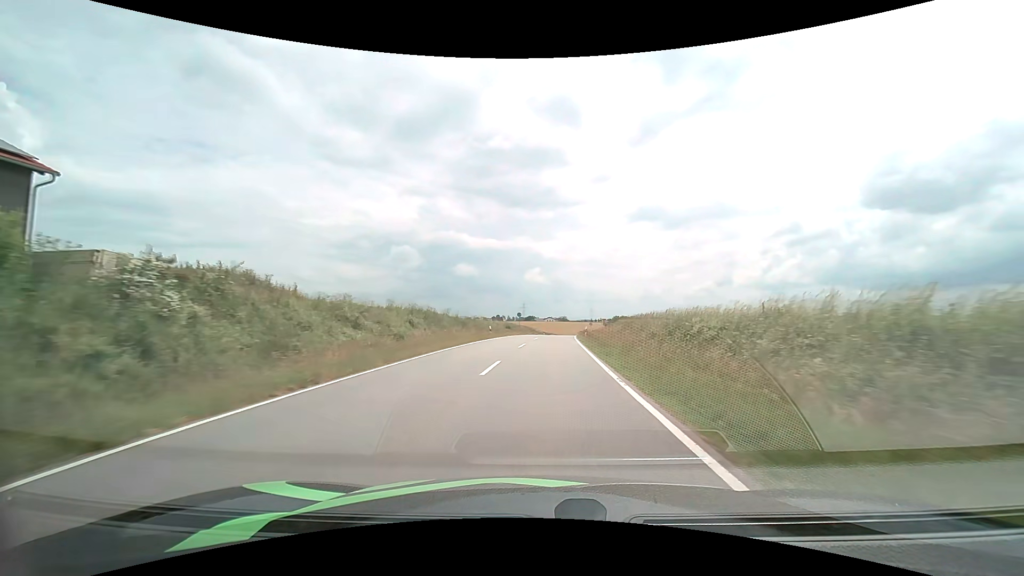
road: tertiary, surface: asphalt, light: Day
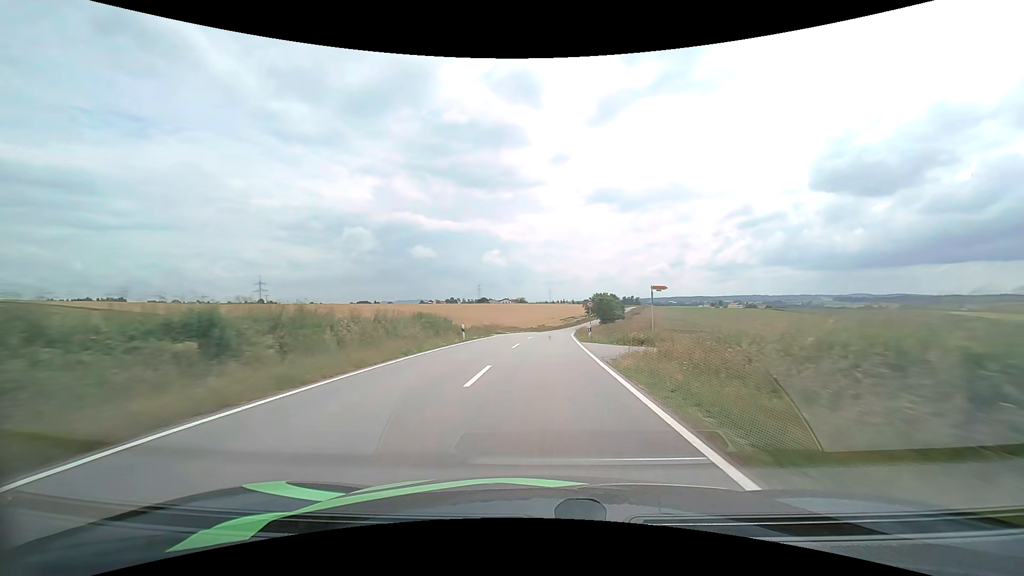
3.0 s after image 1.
(+2.9, +64.1) m; +5°
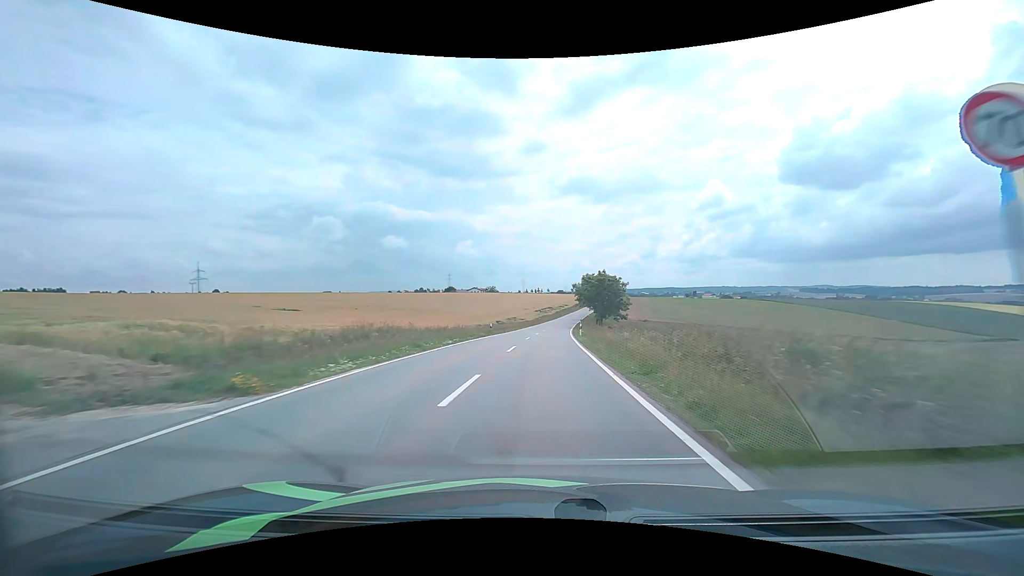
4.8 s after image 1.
(+0.9, +39.2) m; +3°
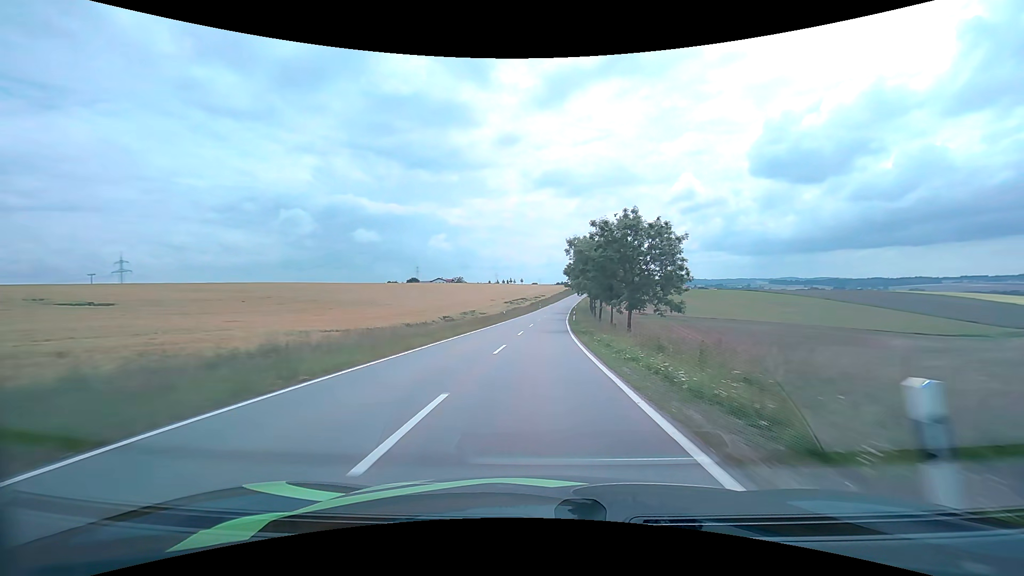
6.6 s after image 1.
(+1.1, +40.0) m; +3°
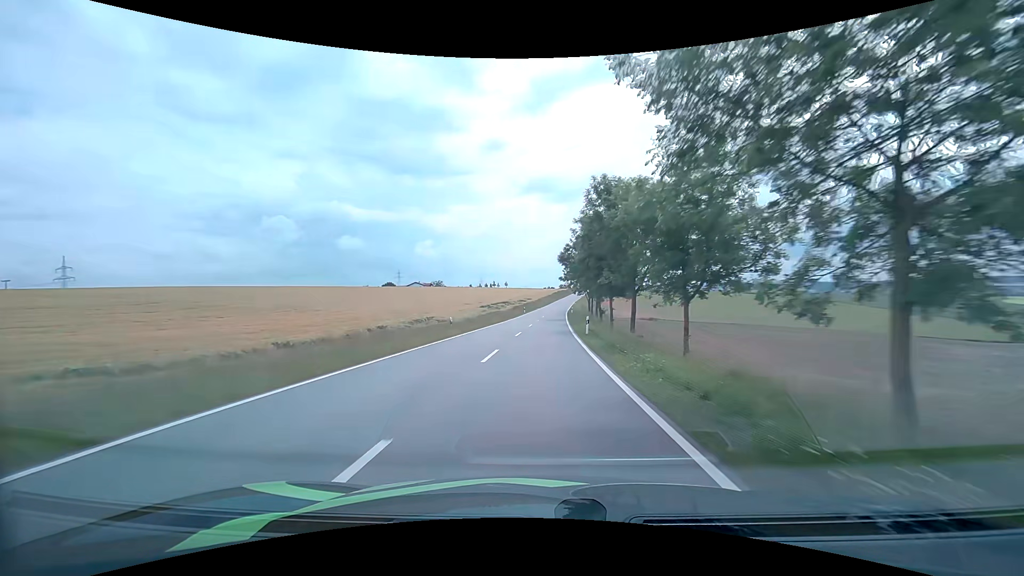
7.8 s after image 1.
(+0.4, +27.6) m; +2°
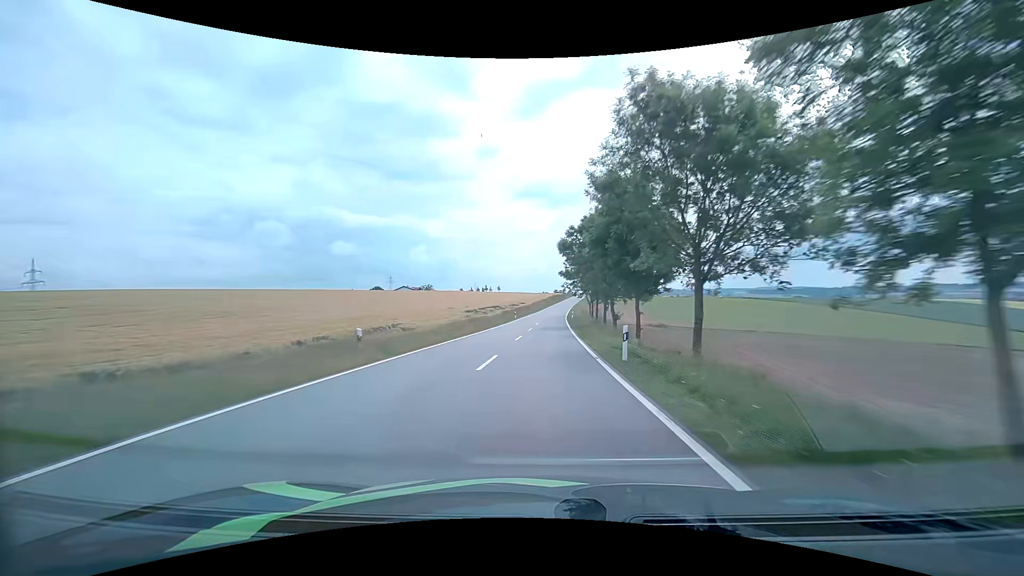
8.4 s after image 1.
(+0.1, +14.1) m; +1°
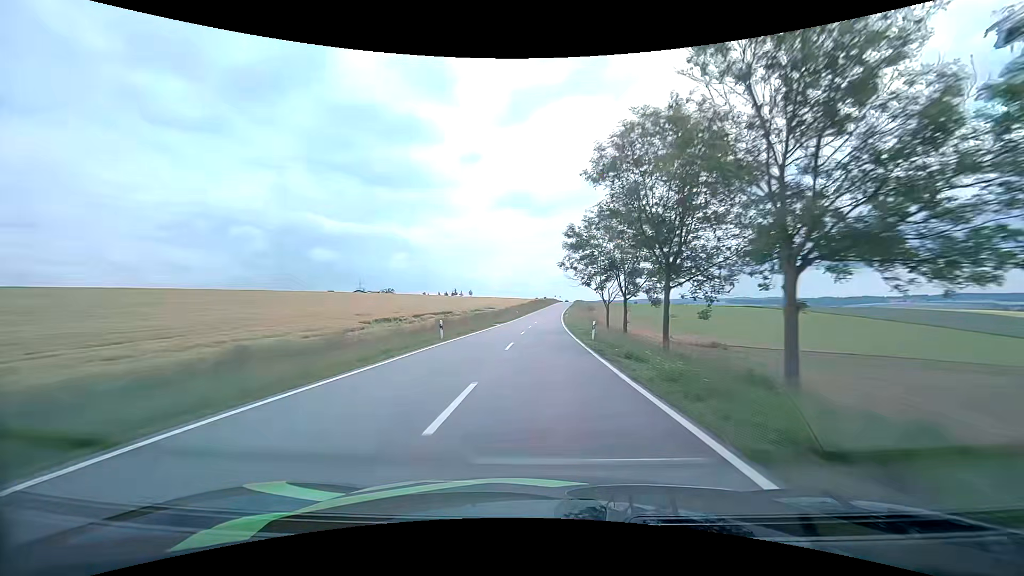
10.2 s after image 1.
(+0.7, +43.0) m; +2°
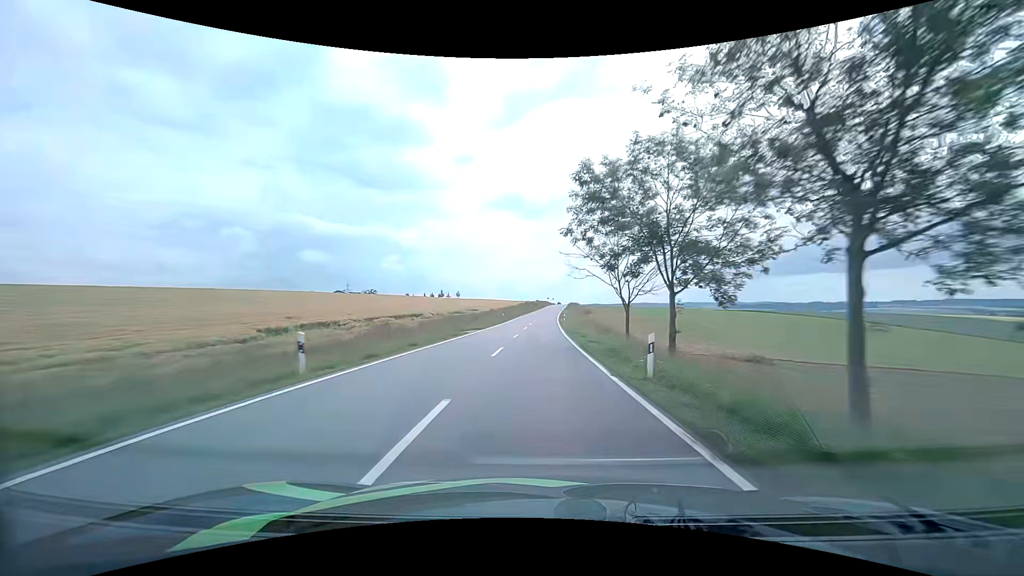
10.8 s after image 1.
(+0.2, +14.6) m; +1°
(0, +10) (0, +20) (0, +30) (+1, +40) (+1, +50) (+1, +60) (+2, +70) (+2, +80) (+3, +90) (+3, +100) m
